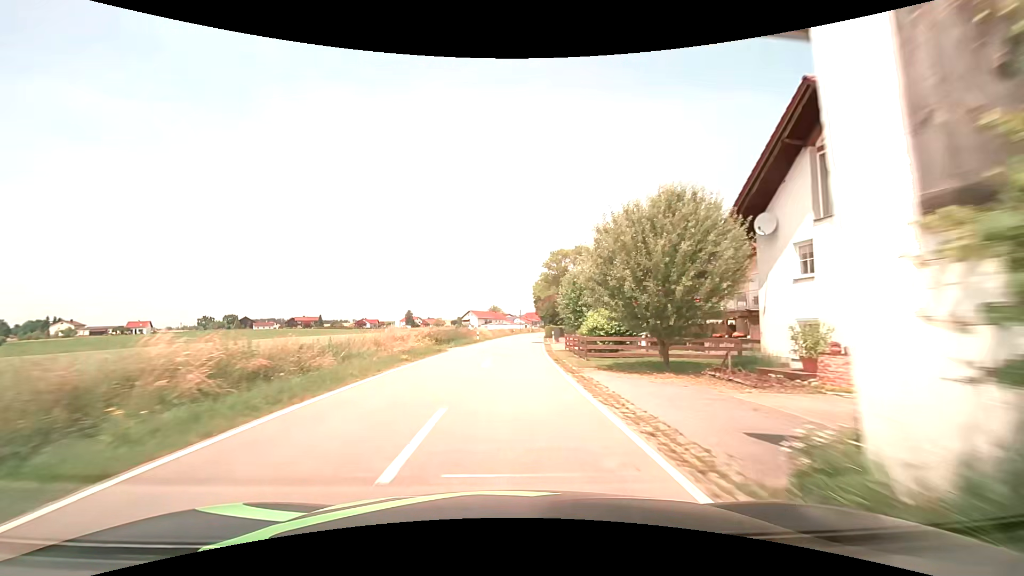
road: tertiary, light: Day
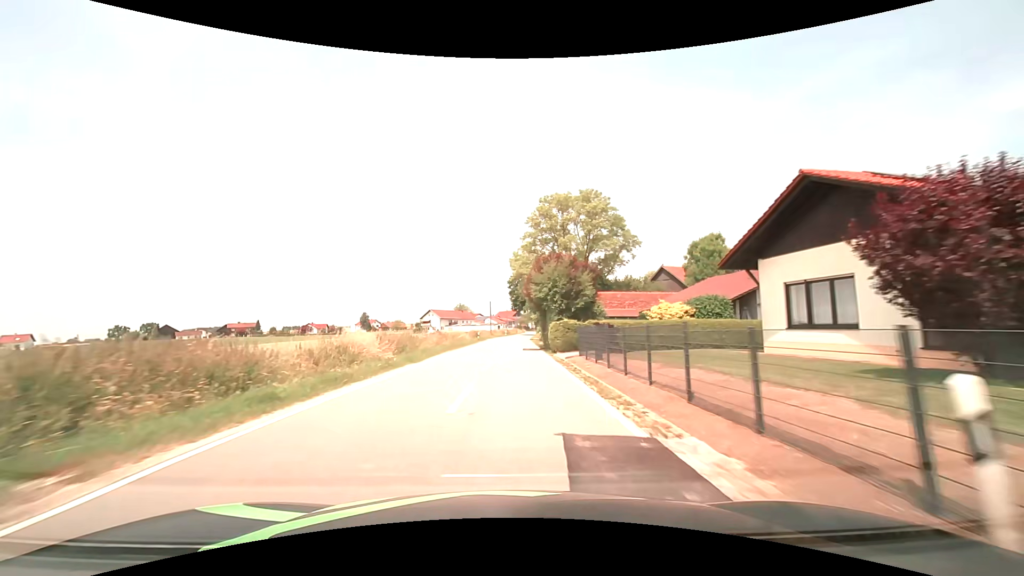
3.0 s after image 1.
(+2.4, +45.8) m; +4°
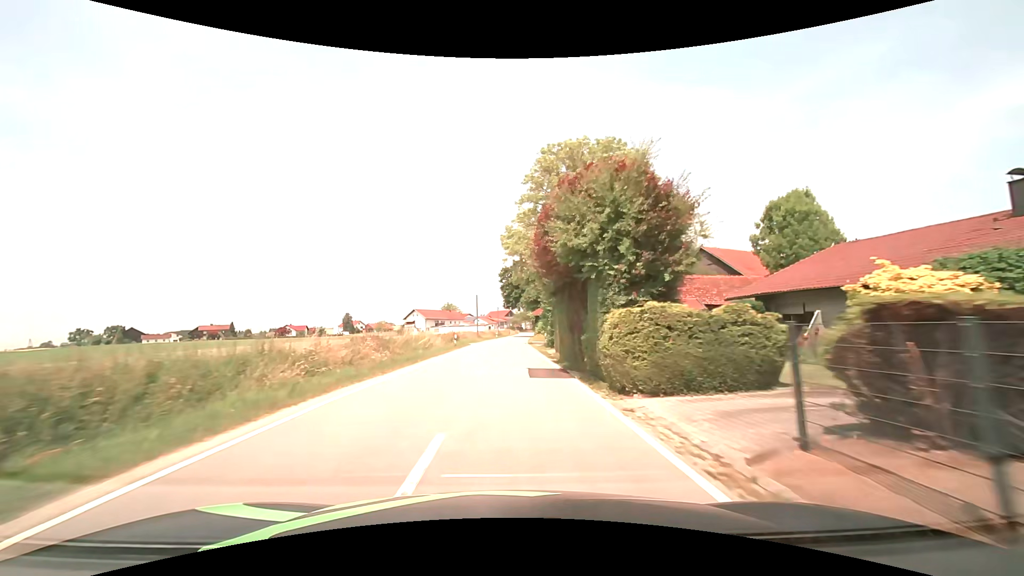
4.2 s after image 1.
(+0.1, +18.3) m; +1°
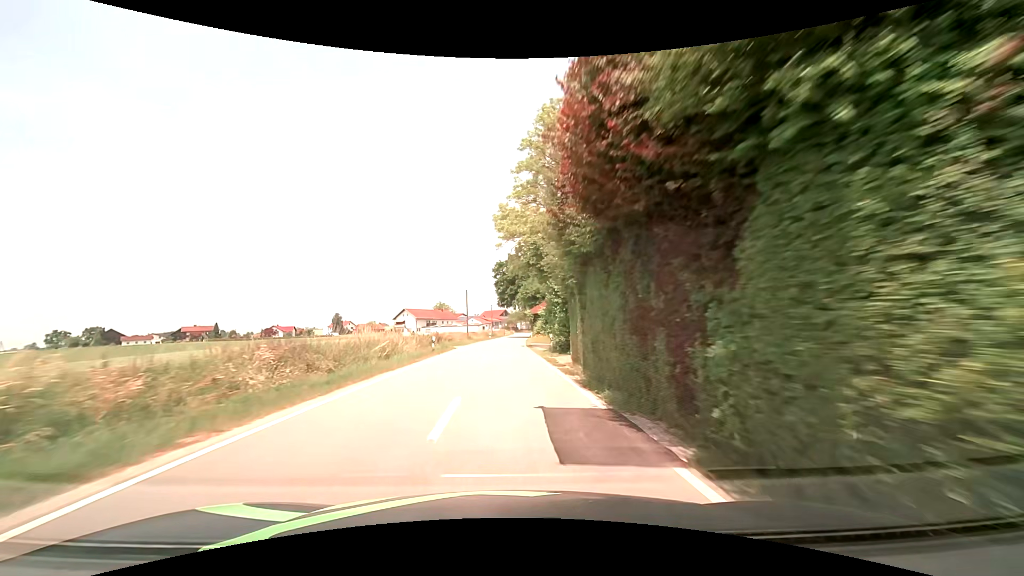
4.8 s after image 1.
(+0.1, +9.1) m; +1°
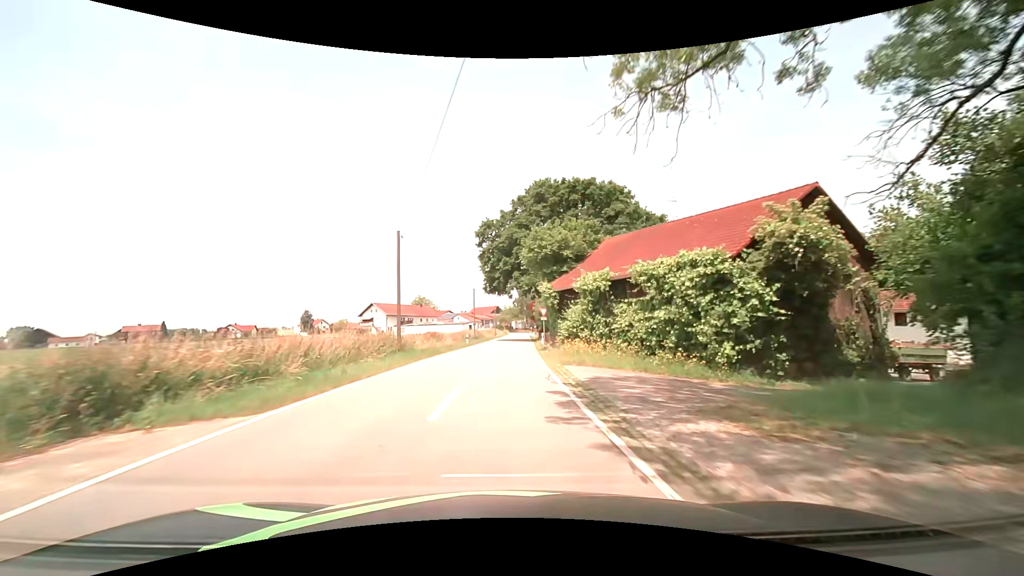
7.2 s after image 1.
(-0.1, +36.5) m; +1°
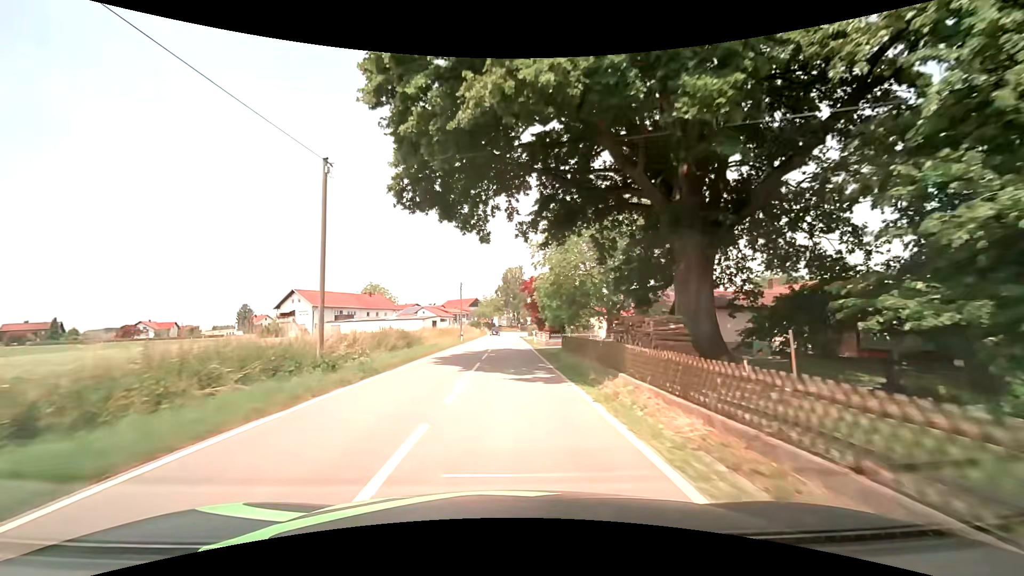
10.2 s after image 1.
(+0.2, +45.7) m; +2°
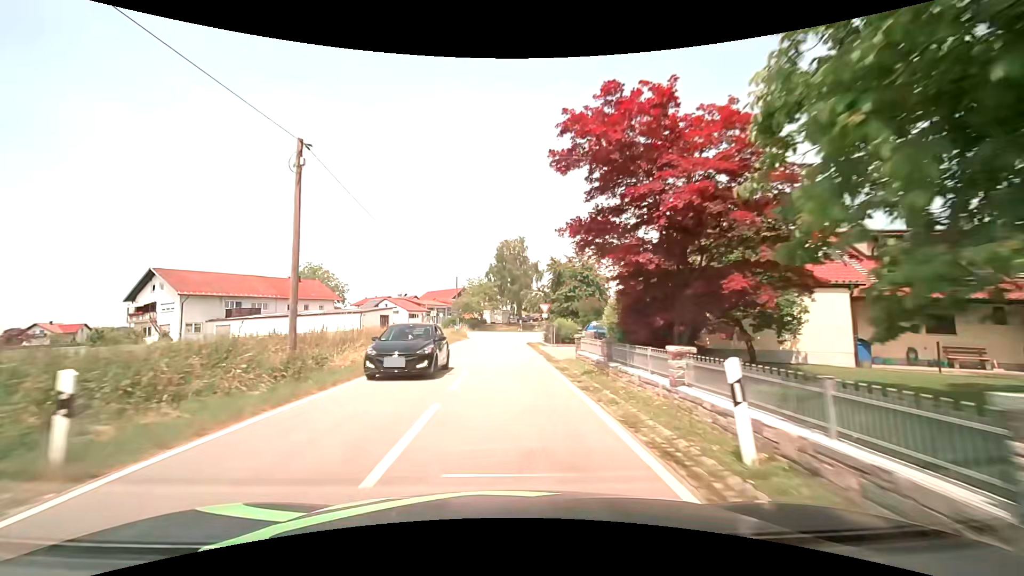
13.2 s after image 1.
(-0.3, +41.8) m; 0°
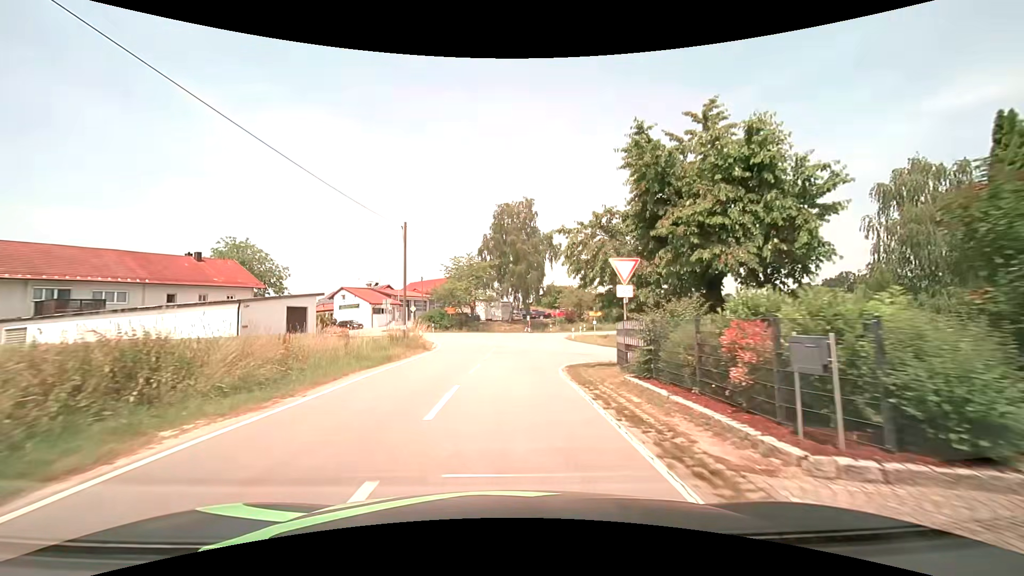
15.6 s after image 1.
(0.0, +28.3) m; 0°
(0, +10) (0, +20) (+6, +28) (+15, +28) (+23, +22) (+32, +17) (+40, +11) (+49, +7) (+58, +2) (+67, -2) m
